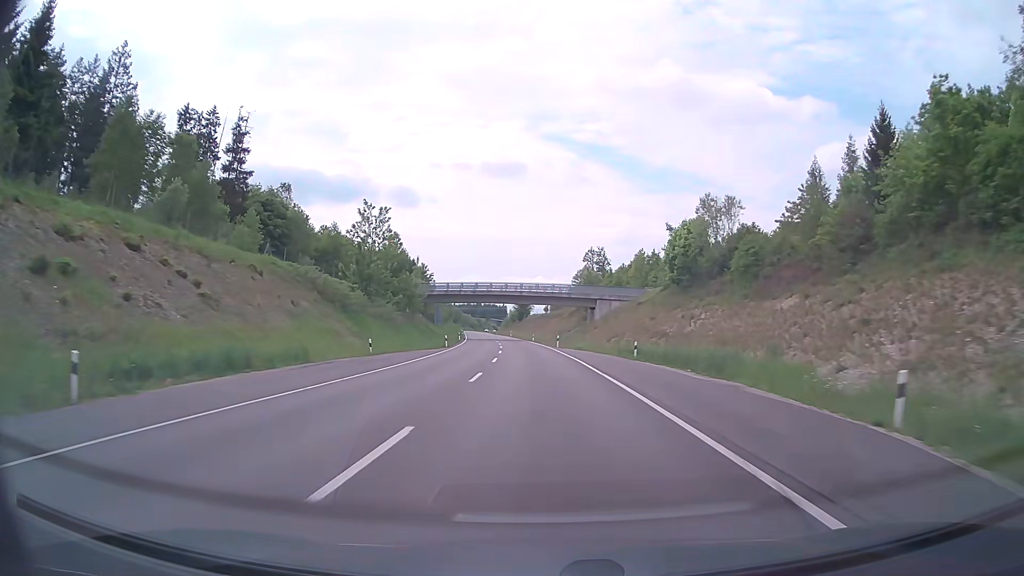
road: primary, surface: asphalt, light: Day
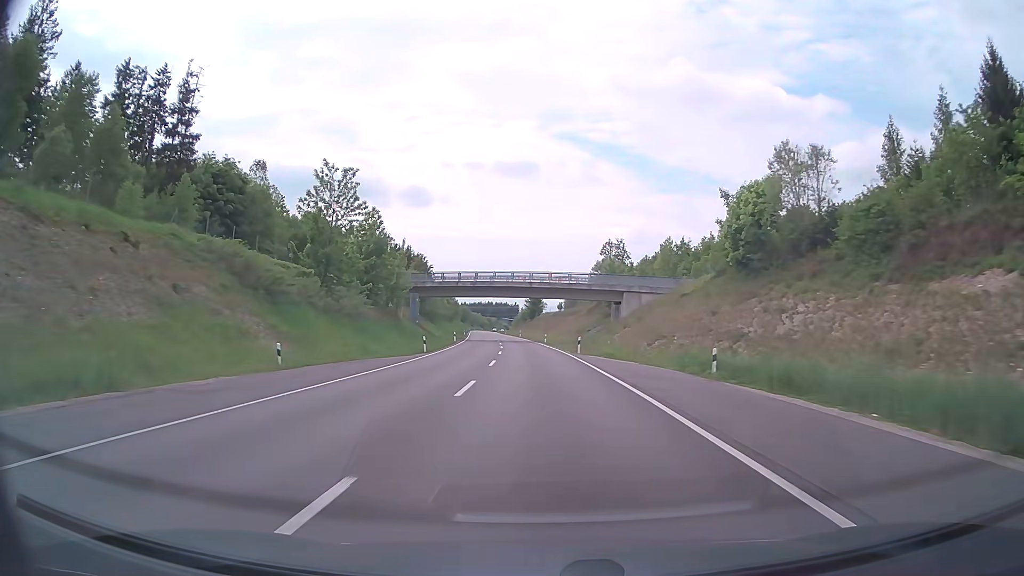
(-0.2, +15.8) m; -1°
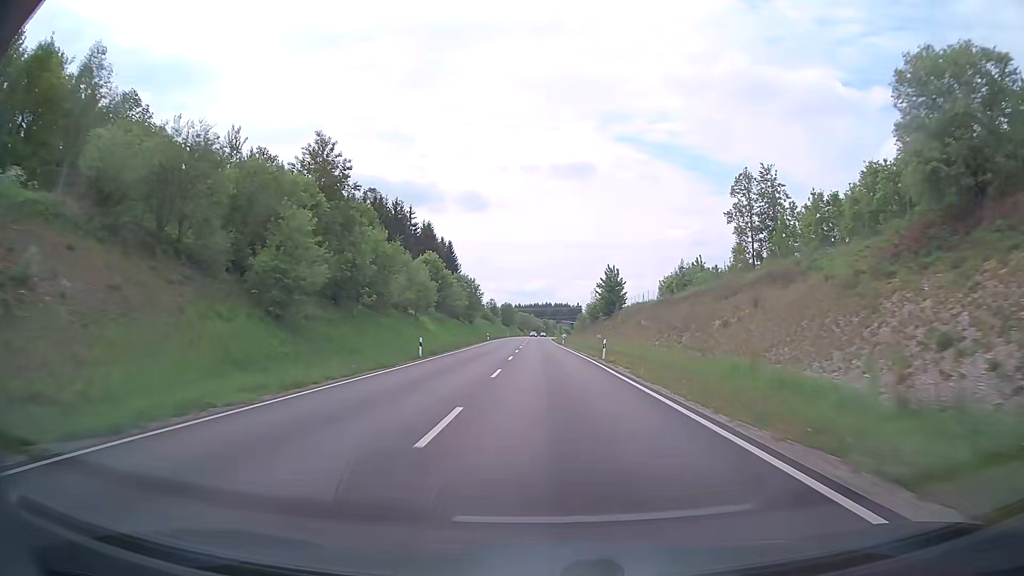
(-3.6, +78.4) m; -5°
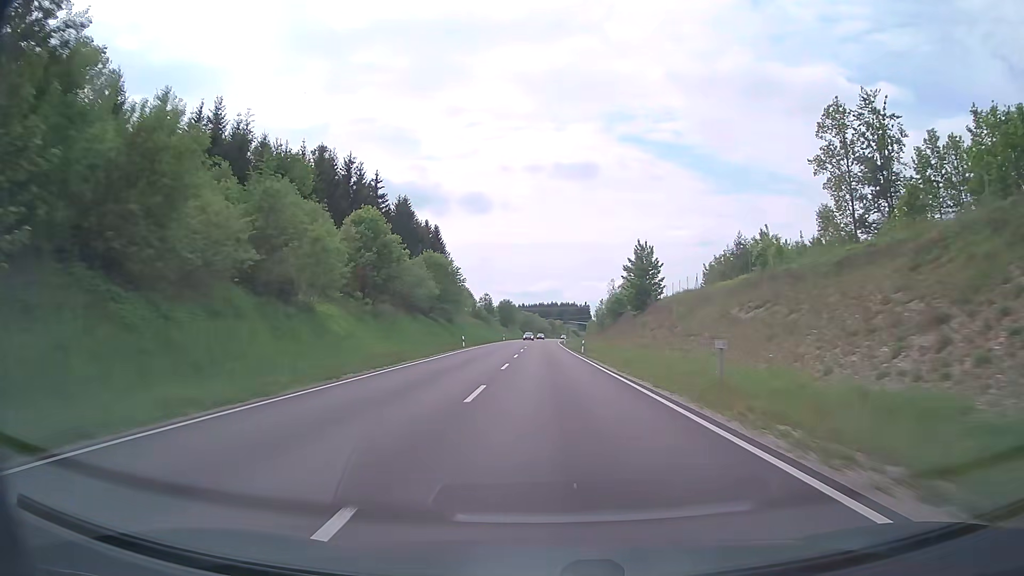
(0.0, +31.1) m; 0°
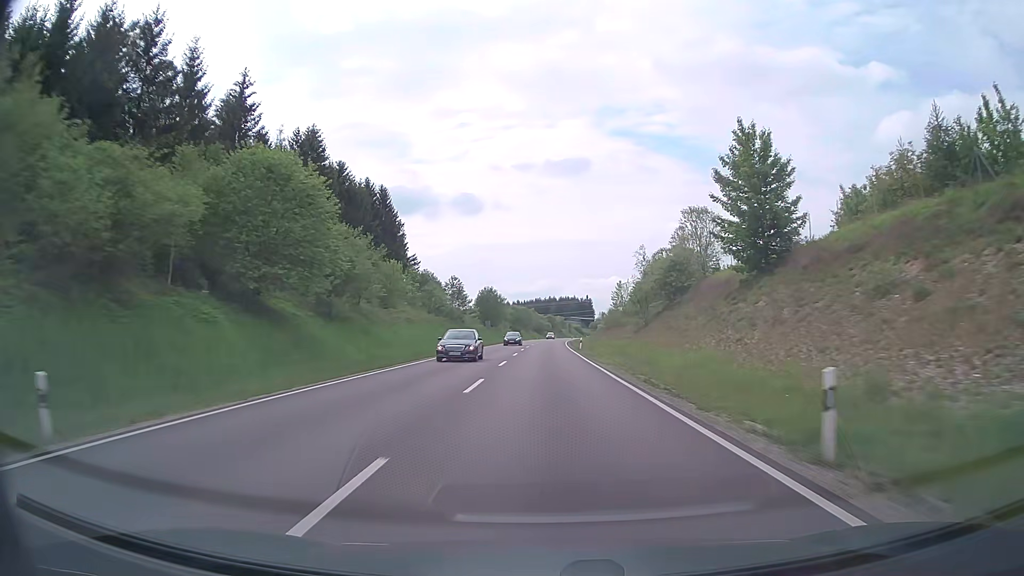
(-0.1, +46.4) m; 0°
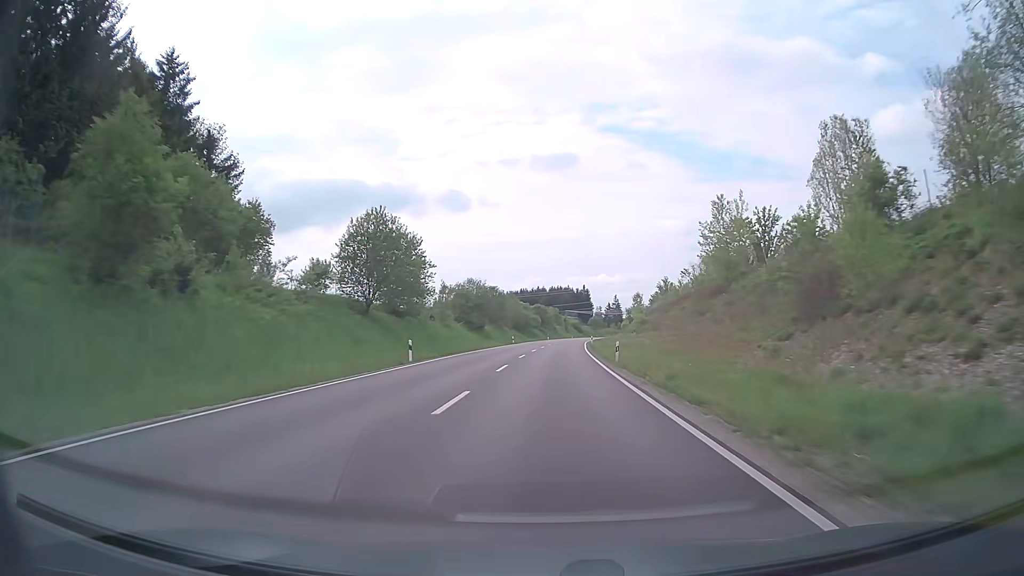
(+0.4, +76.5) m; +1°
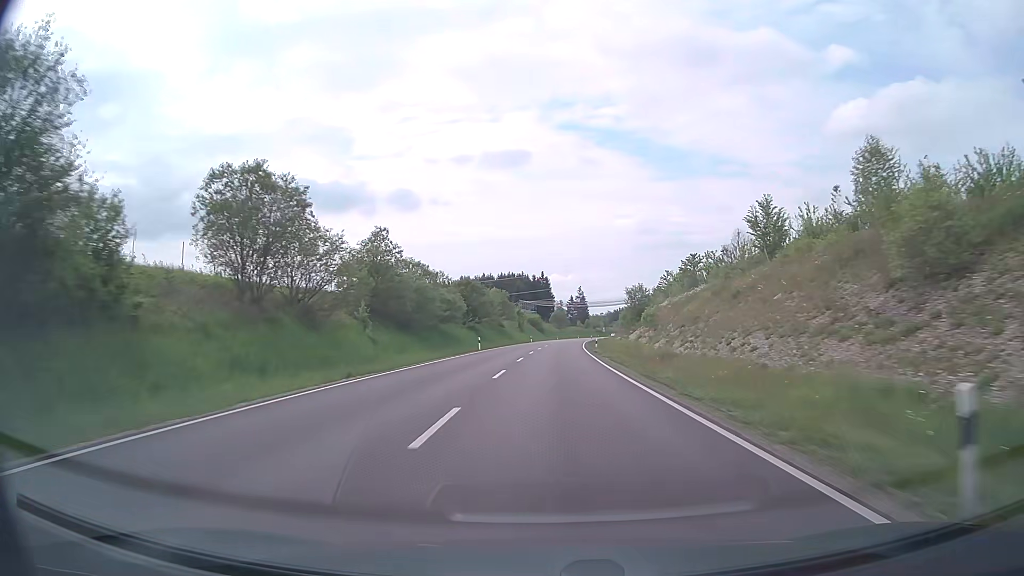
(+1.9, +75.6) m; +4°
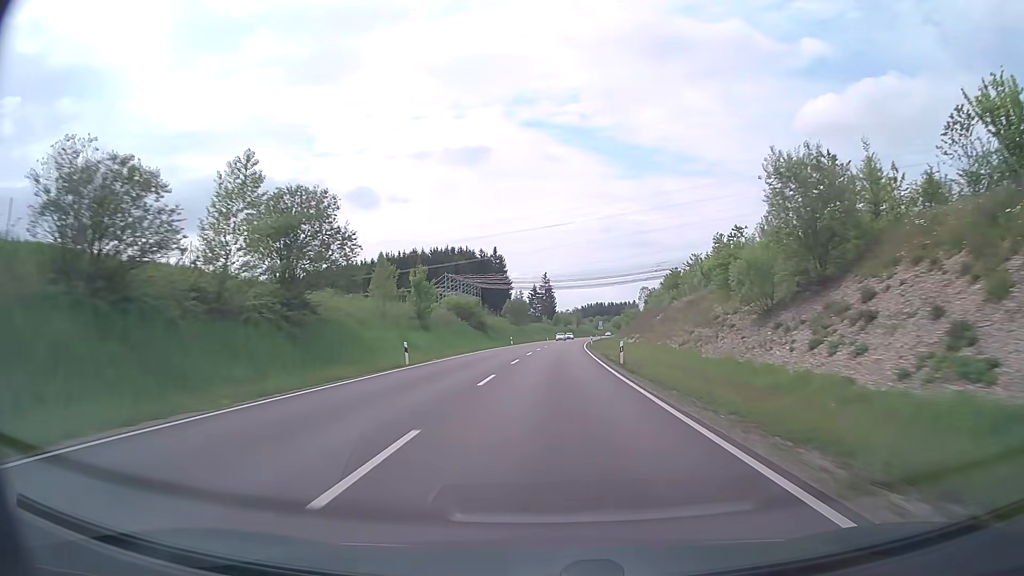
(+2.2, +75.1) m; +3°
(0, +10) (0, +20) (0, +30) (+1, +40) (+1, +50) (+2, +60) (+2, +70) (+3, +80) (+3, +90) (+4, +100) m
